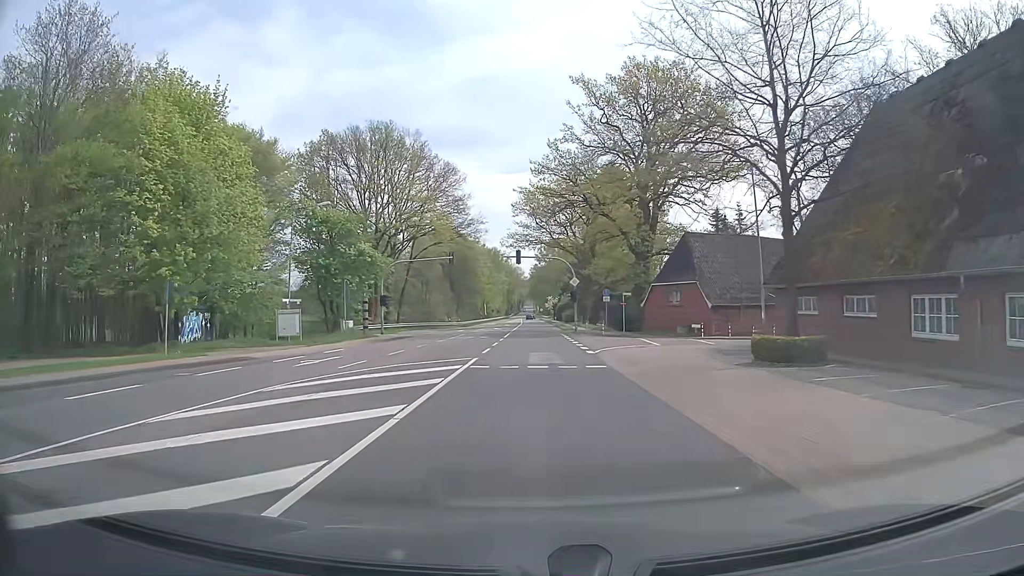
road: primary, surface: asphalt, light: Day
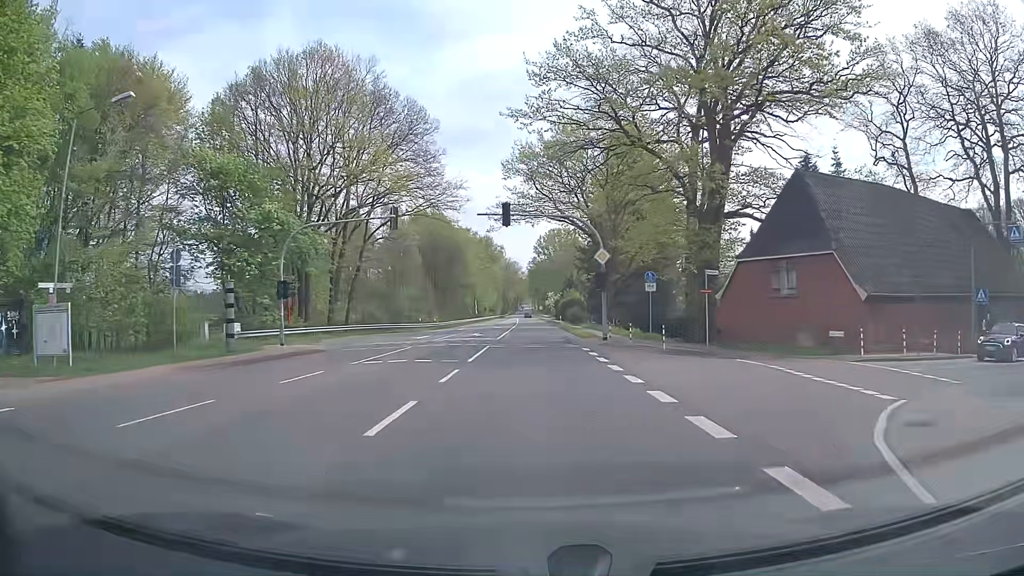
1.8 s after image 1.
(0.0, +23.2) m; 0°
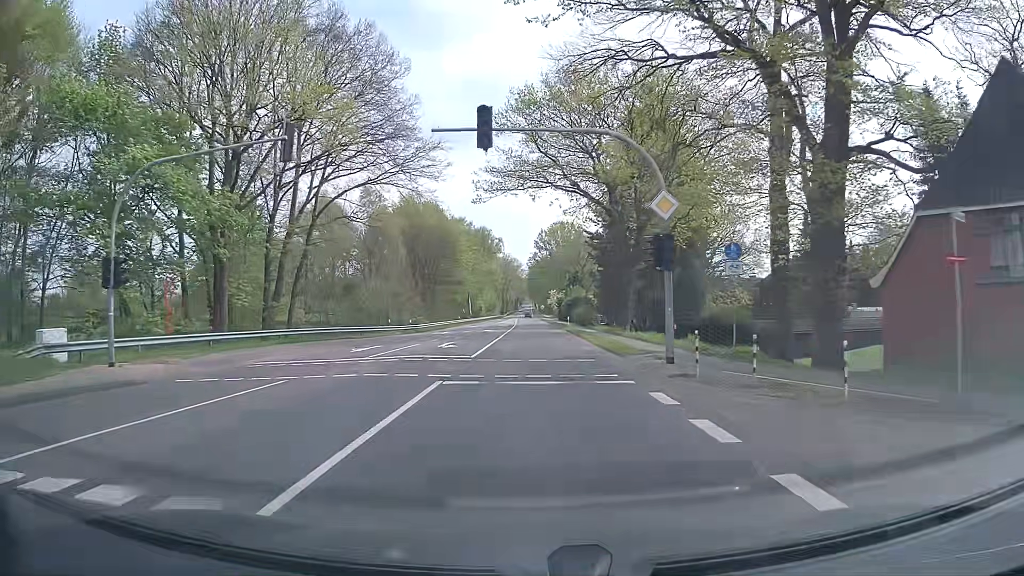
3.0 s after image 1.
(0.0, +15.5) m; 0°
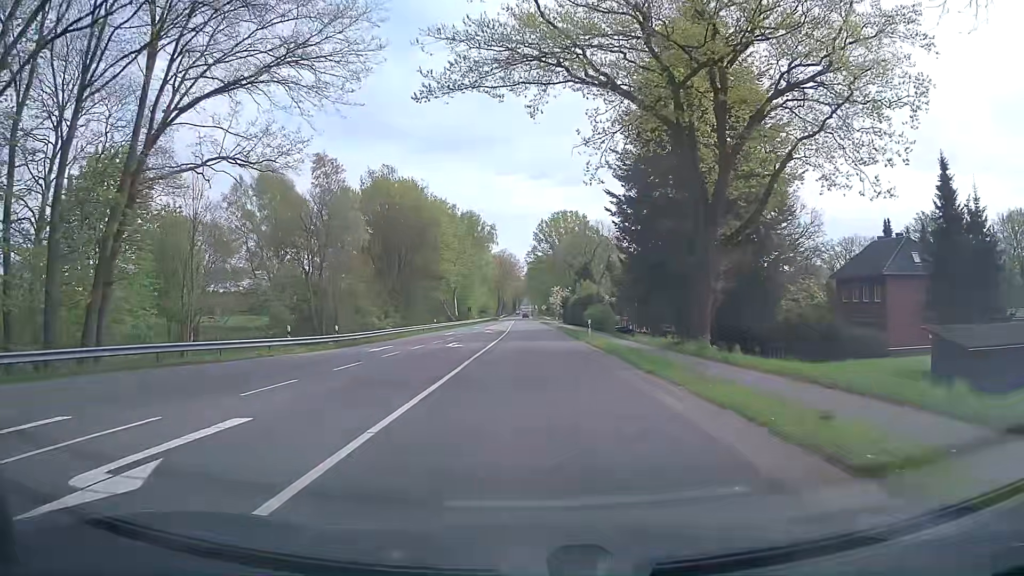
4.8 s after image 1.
(0.0, +23.0) m; 0°
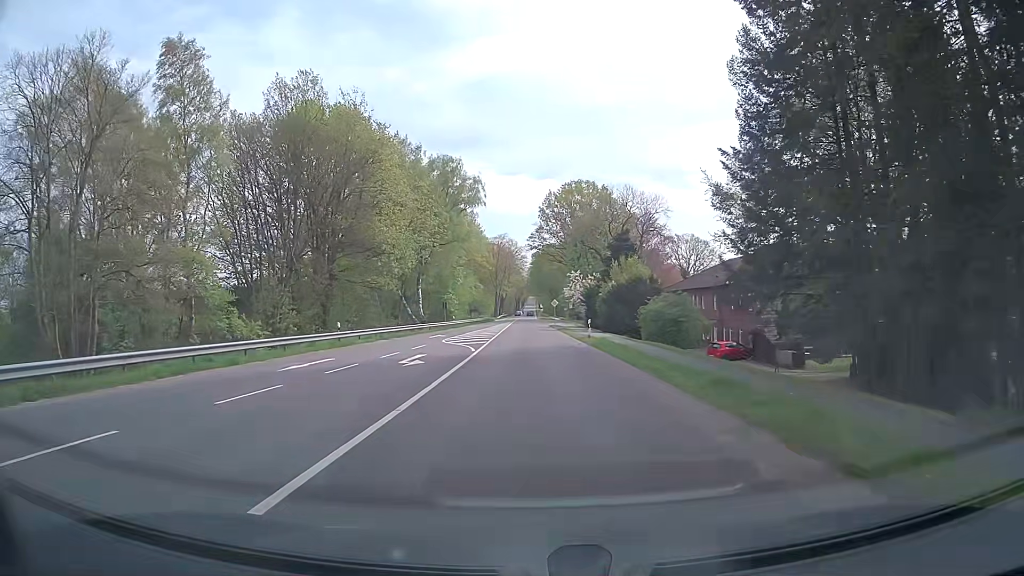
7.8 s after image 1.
(+0.2, +38.1) m; 0°
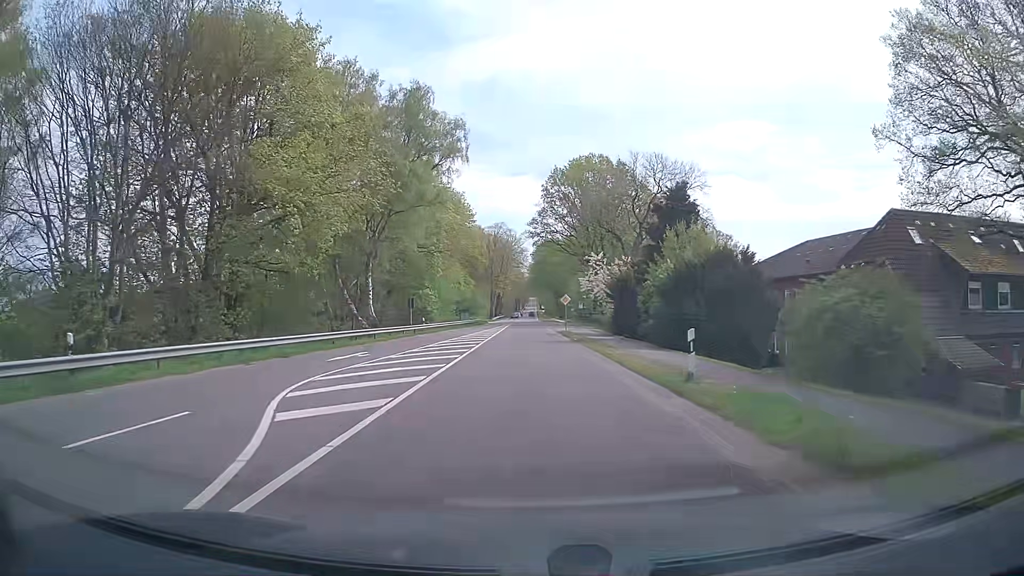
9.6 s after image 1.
(-0.1, +22.8) m; 0°
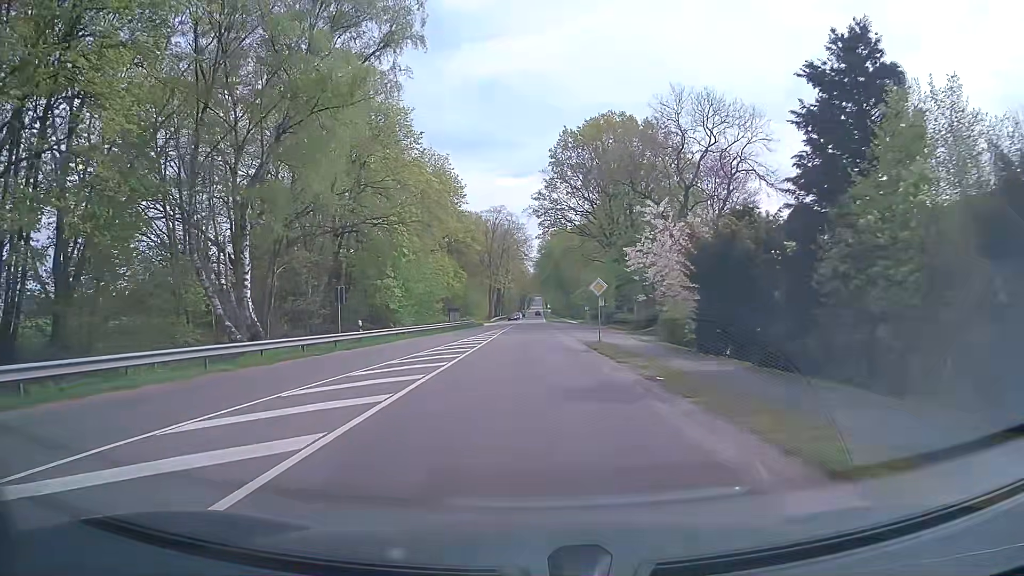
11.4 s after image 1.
(-0.1, +22.8) m; -1°
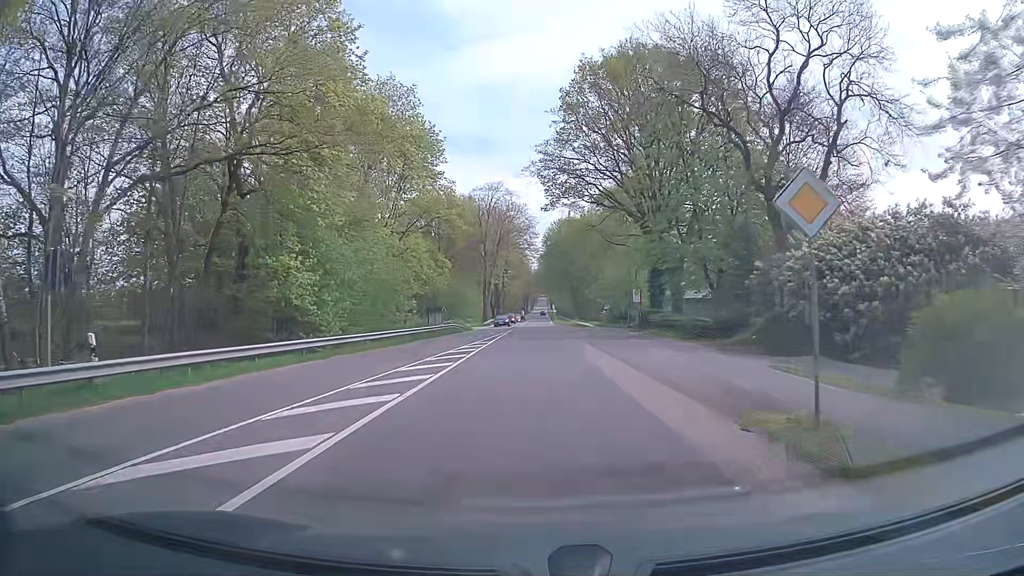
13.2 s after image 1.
(-0.1, +22.8) m; 0°
(0, +10) (0, +20) (0, +30) (0, +40) (0, +50) (0, +60) (0, +70) (0, +80) (+1, +90) (+1, +100) m
